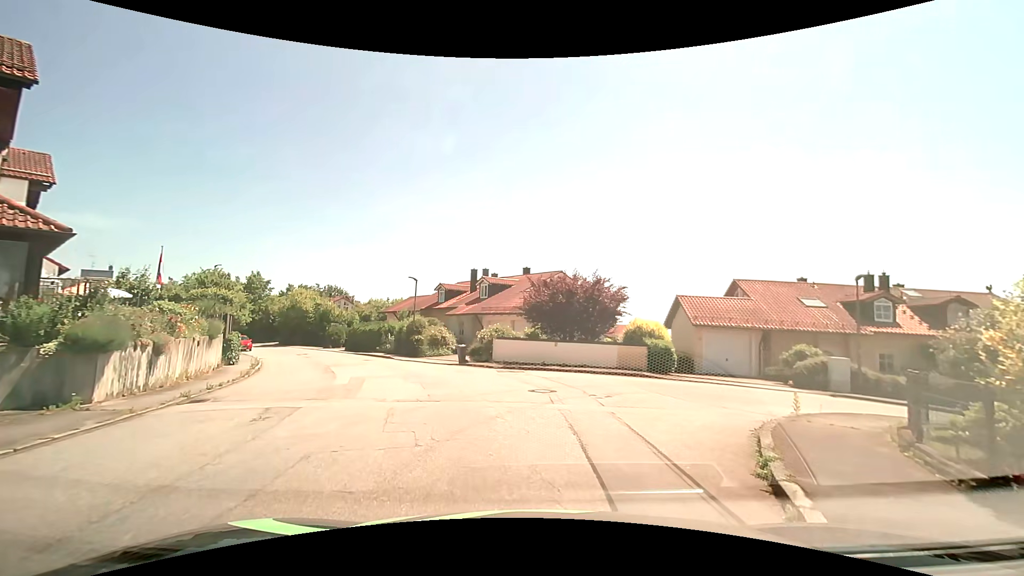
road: residential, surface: asphalt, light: Day
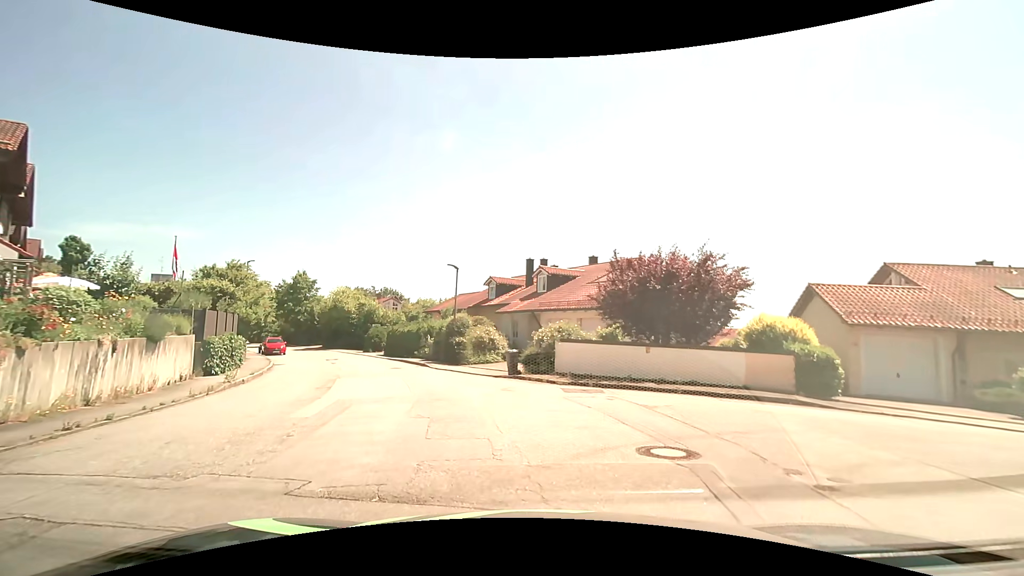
(-0.3, +7.0) m; -6°
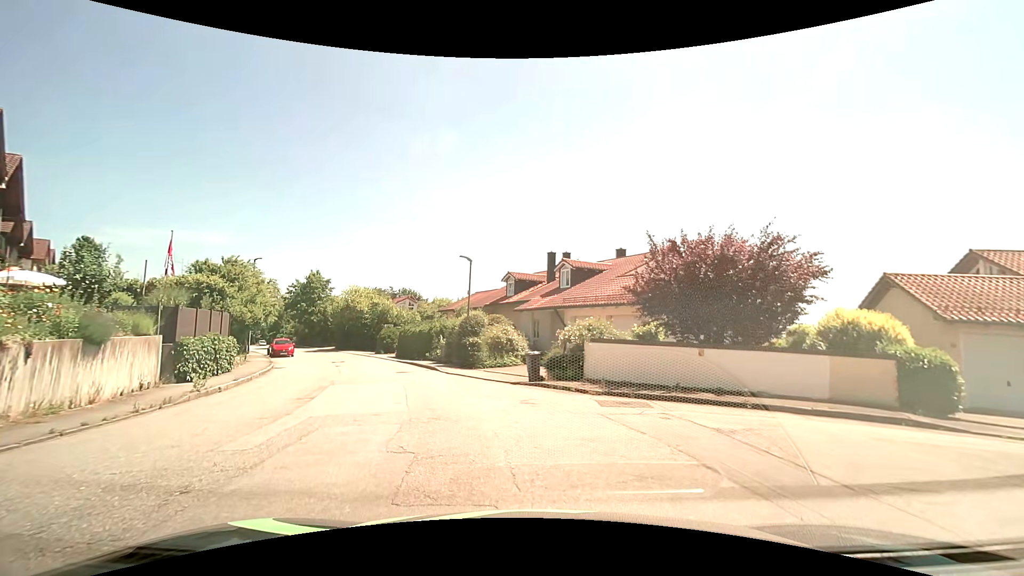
(-0.1, +2.9) m; -3°
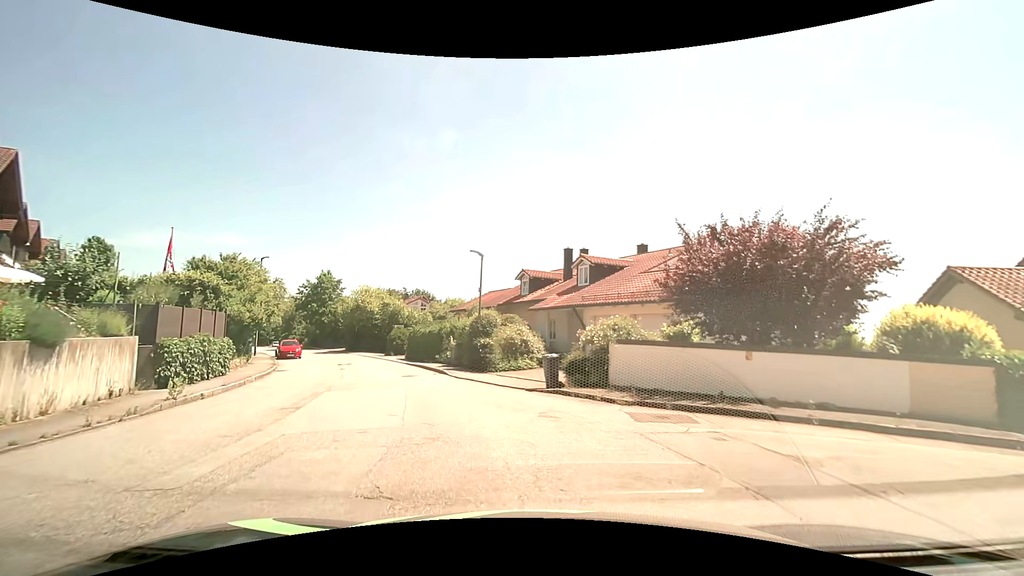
(0.0, +1.8) m; -1°
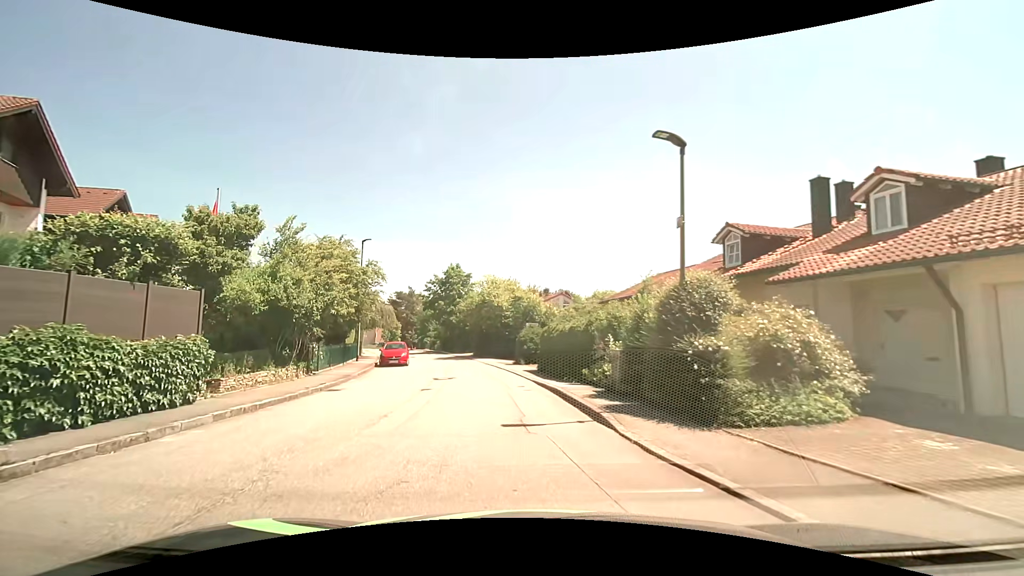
(-1.7, +12.3) m; -18°
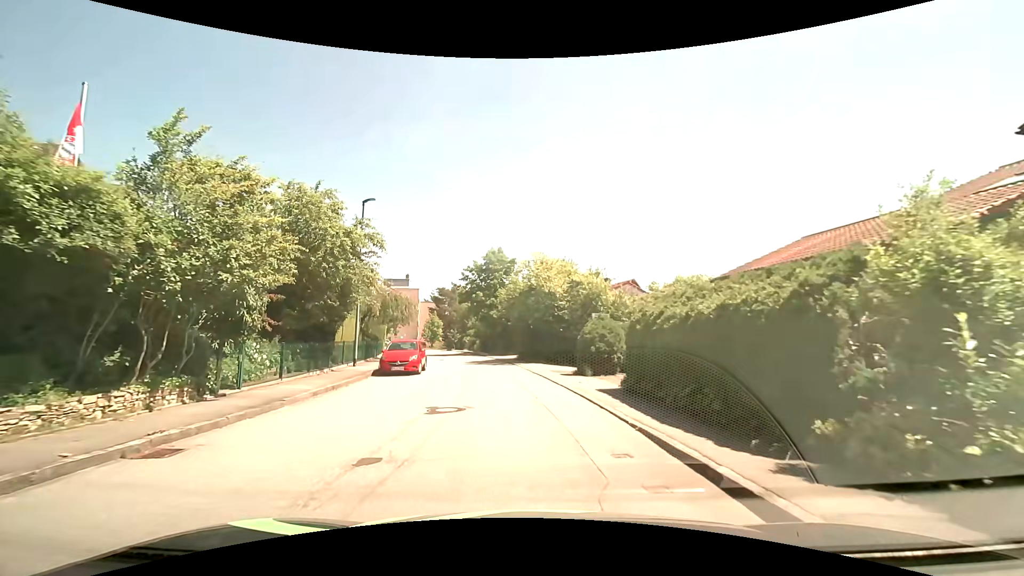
(-0.4, +10.0) m; -5°
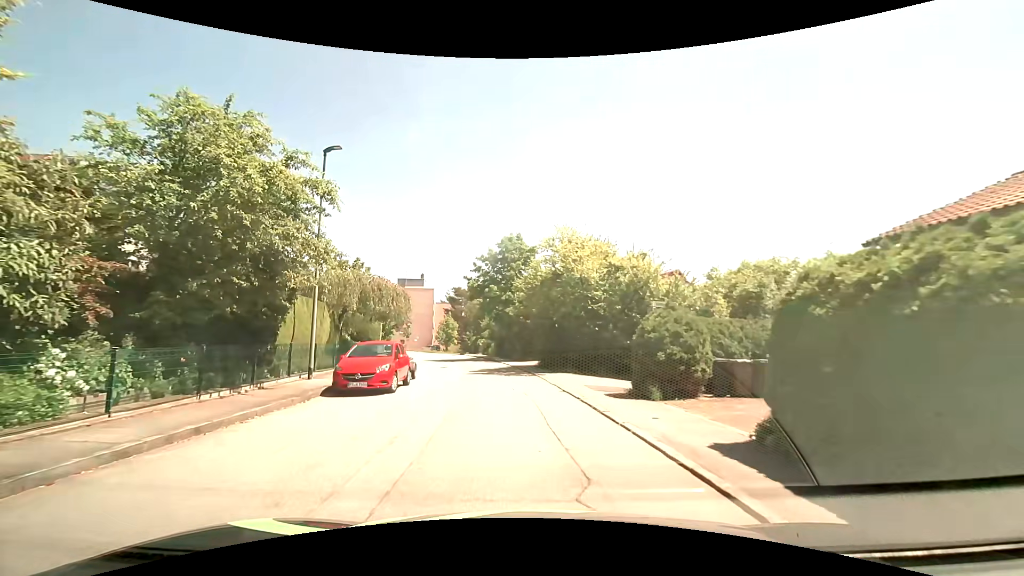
(-0.1, +7.1) m; -2°
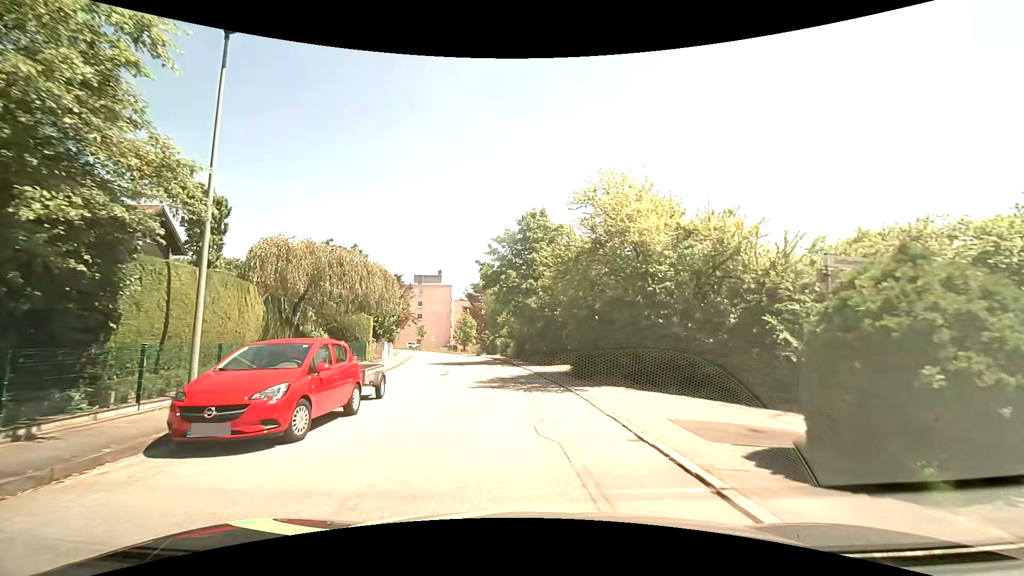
(-0.1, +7.2) m; -2°
